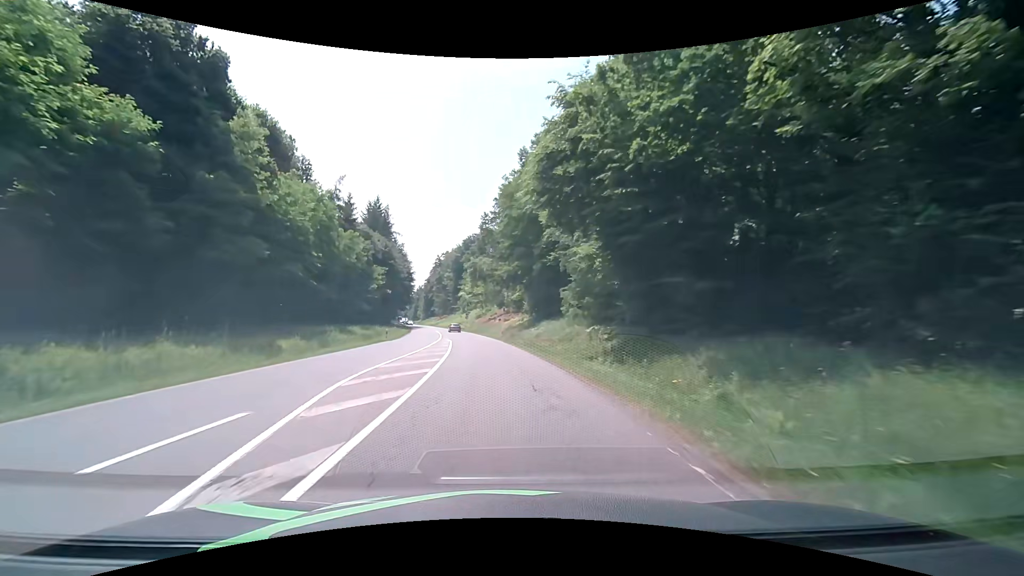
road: secondary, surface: asphalt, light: Day
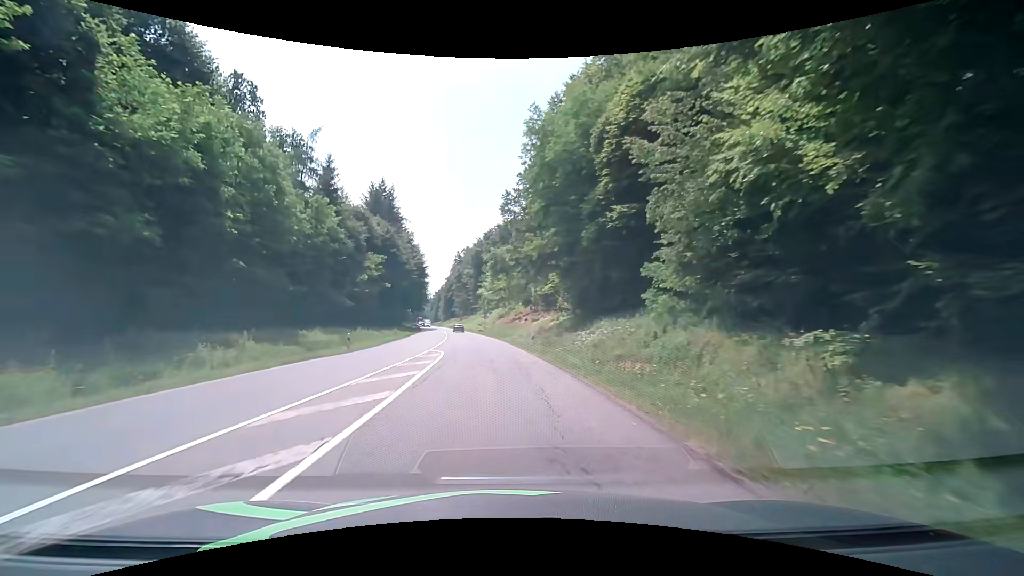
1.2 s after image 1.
(-0.4, +18.6) m; -3°
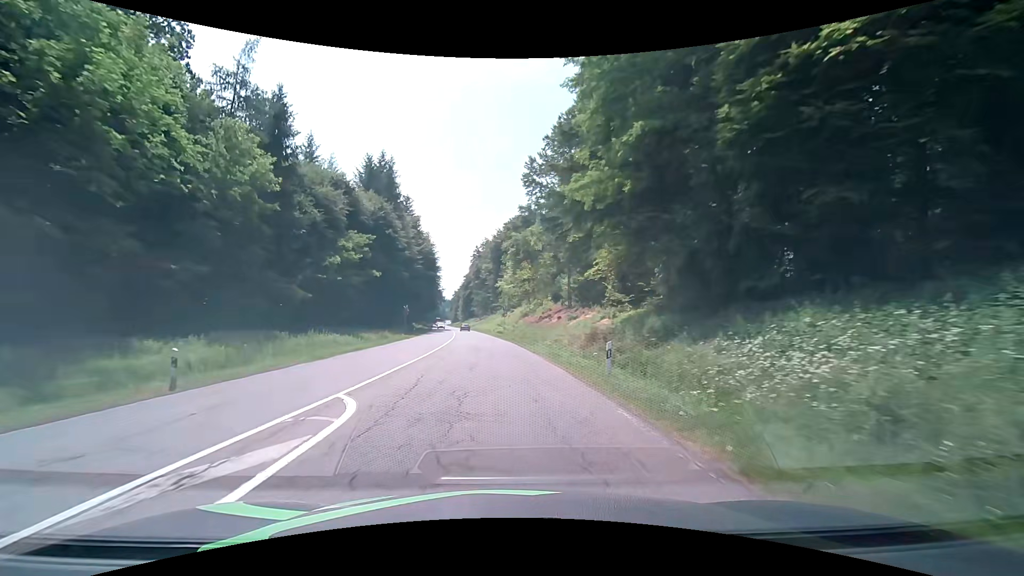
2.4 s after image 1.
(-0.3, +17.9) m; -2°
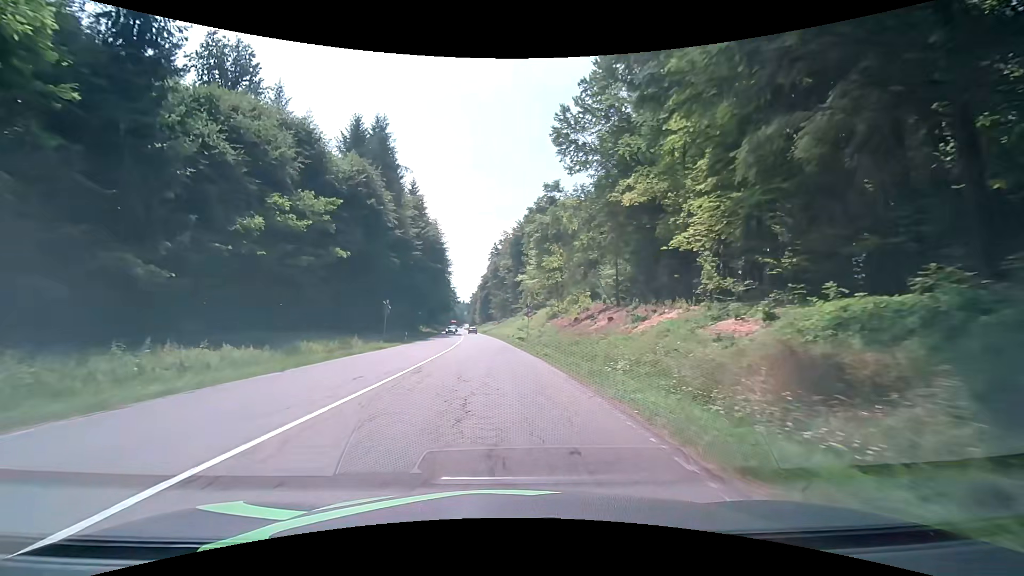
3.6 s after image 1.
(-0.3, +17.9) m; -2°
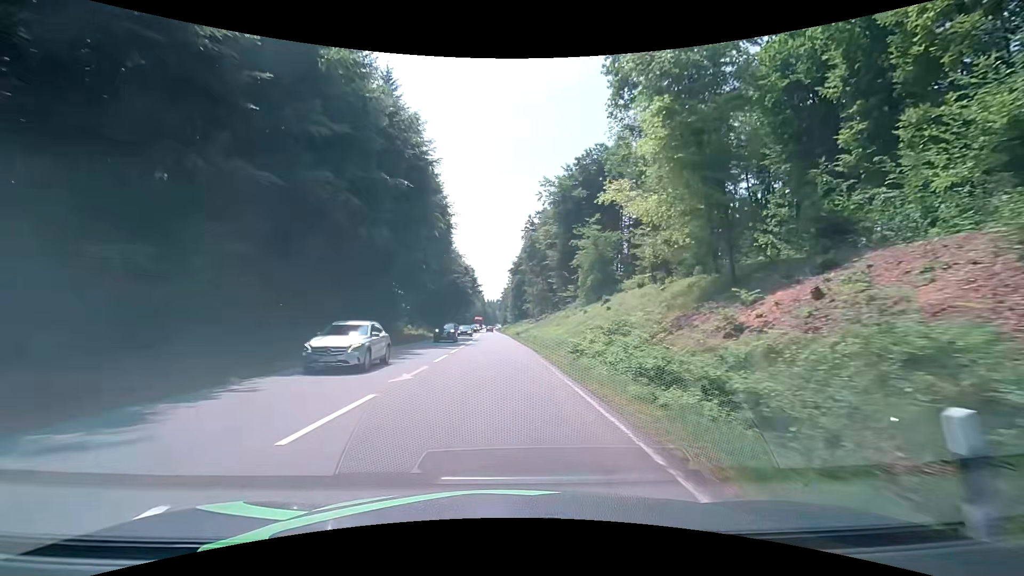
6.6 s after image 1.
(-1.8, +47.9) m; -4°
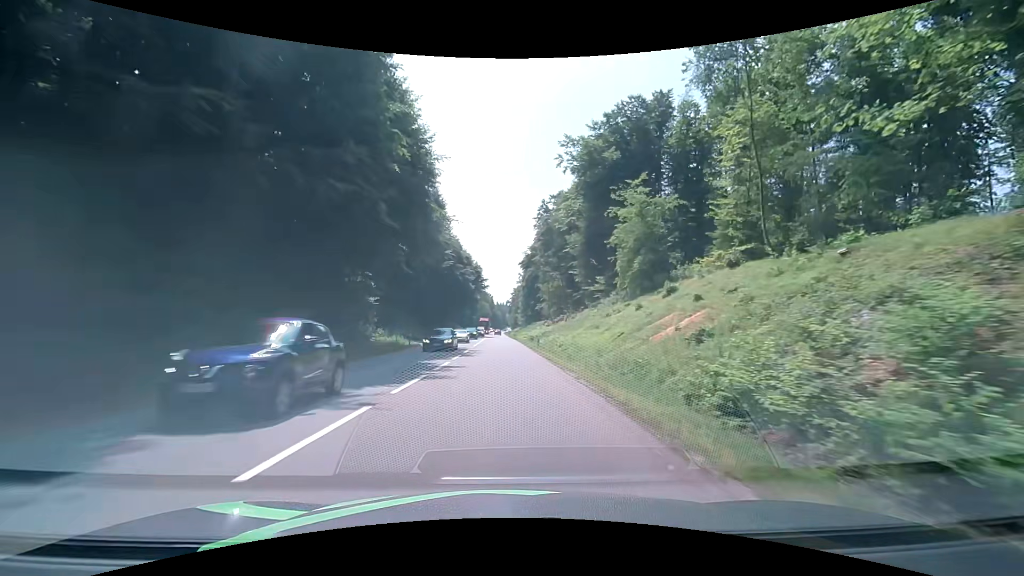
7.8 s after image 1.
(-0.2, +20.5) m; 0°
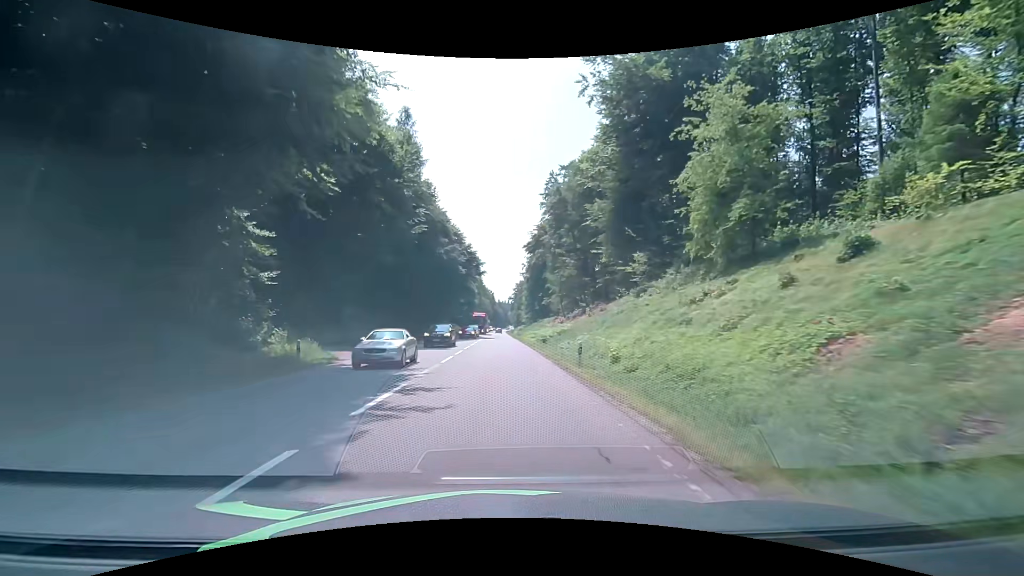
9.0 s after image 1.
(-0.3, +21.2) m; -1°
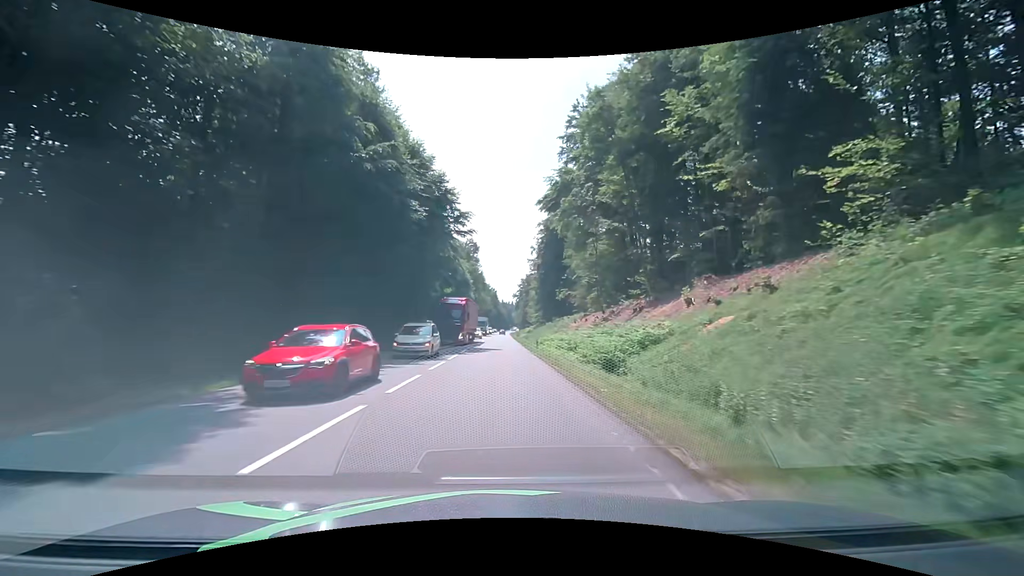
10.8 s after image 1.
(-0.1, +33.0) m; -1°
